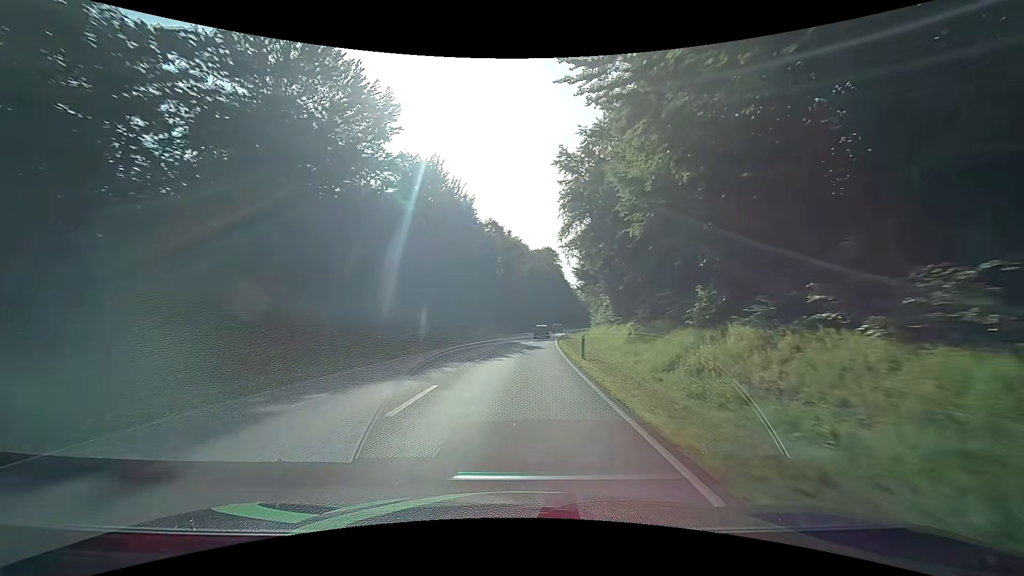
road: secondary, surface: asphalt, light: Day
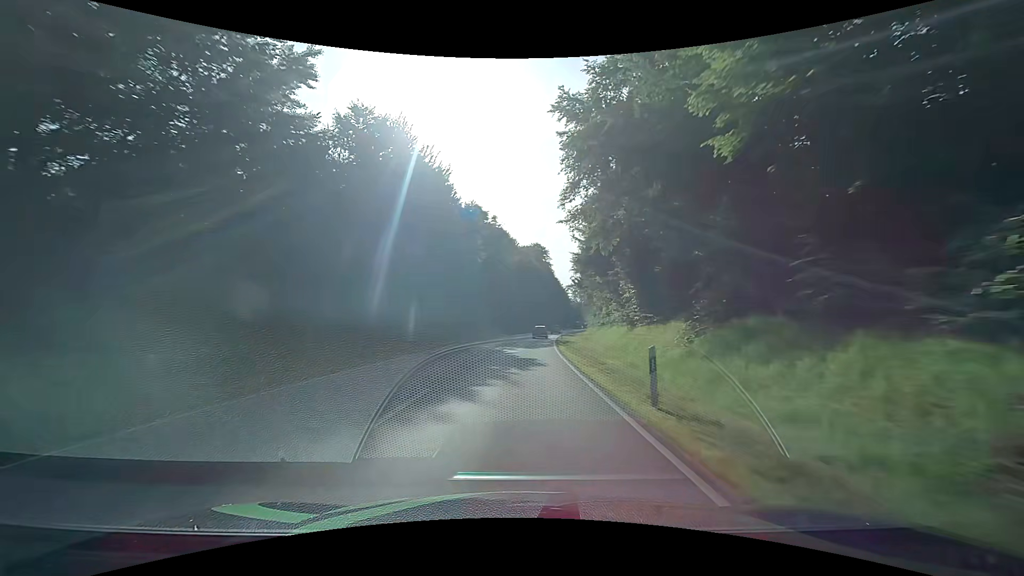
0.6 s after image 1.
(+0.3, +12.7) m; +2°
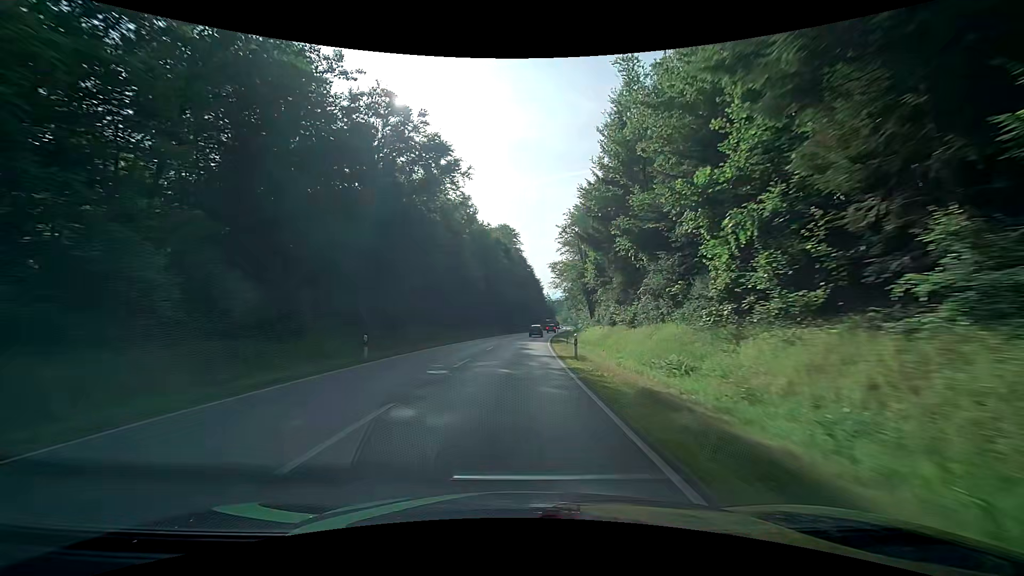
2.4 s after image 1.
(+1.1, +37.8) m; +3°
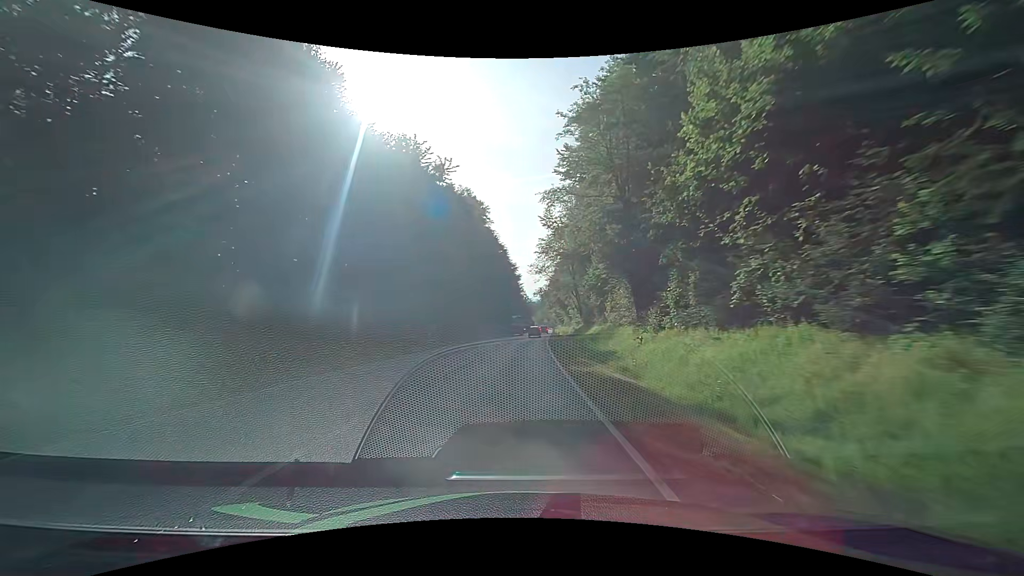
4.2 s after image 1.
(+1.3, +37.4) m; +4°
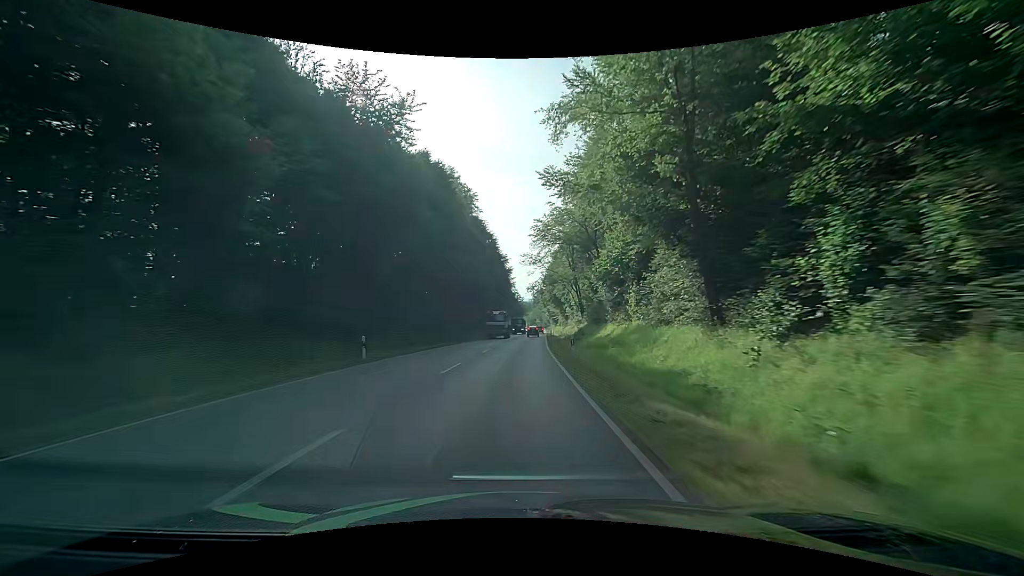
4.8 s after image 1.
(+0.1, +12.4) m; +2°
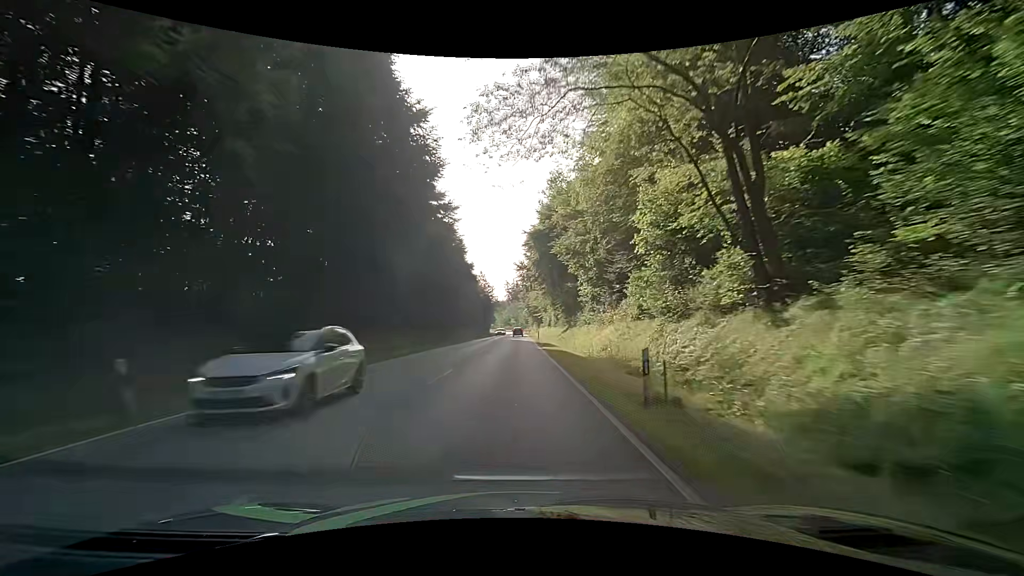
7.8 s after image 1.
(+1.4, +62.1) m; +2°
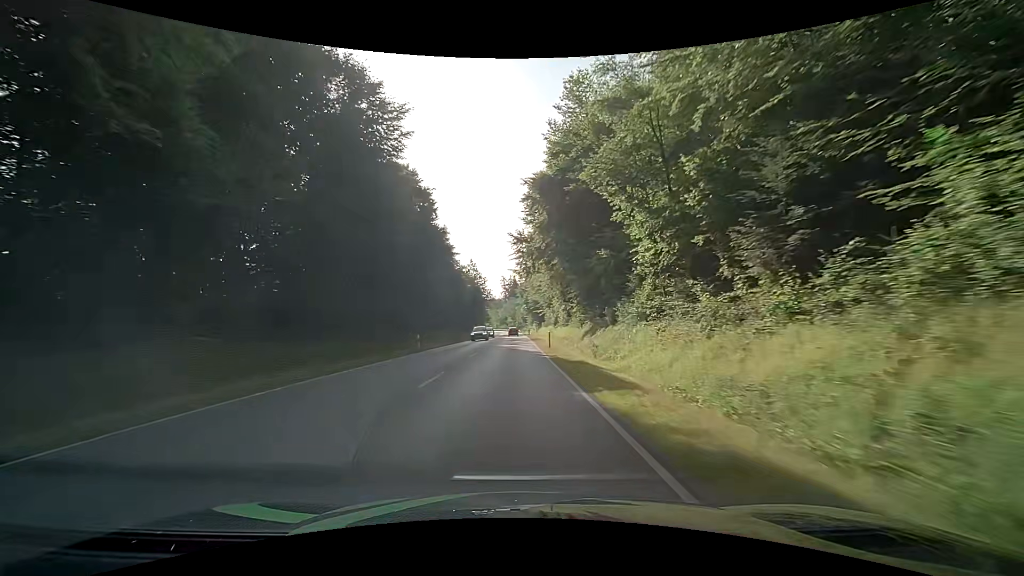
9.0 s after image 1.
(+0.1, +24.8) m; 0°
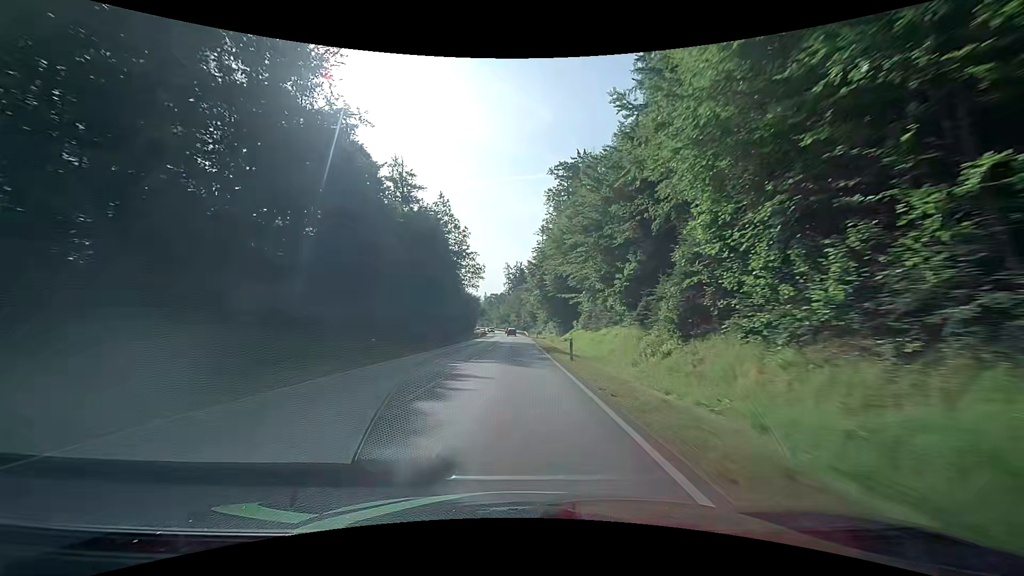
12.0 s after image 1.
(+0.1, +61.6) m; 0°
(0, +10) (0, +20) (0, +30) (0, +40) (0, +50) (0, +60) (0, +70) (-1, +80) (-1, +90) (-1, +100) m
